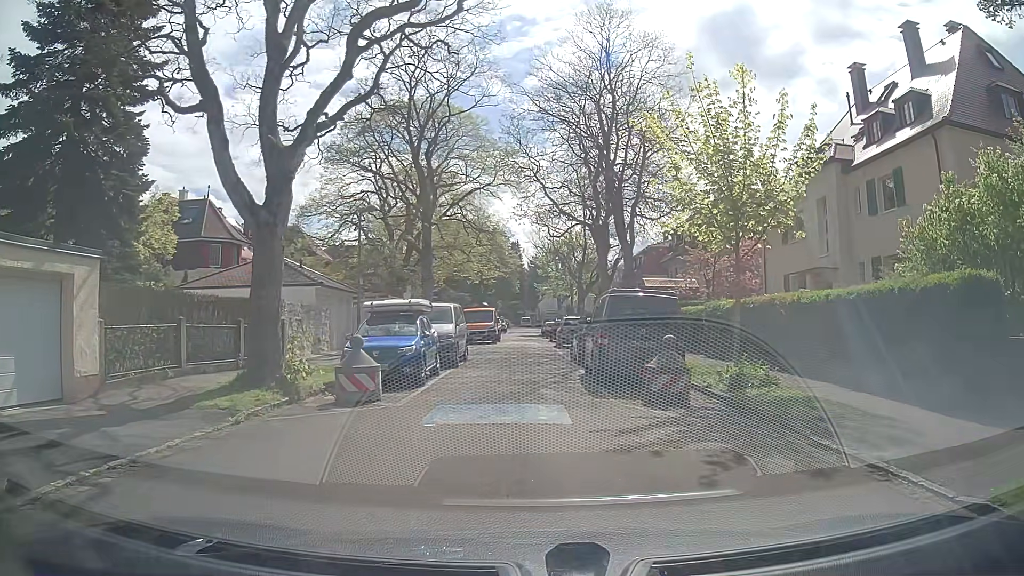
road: residential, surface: asphalt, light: Day
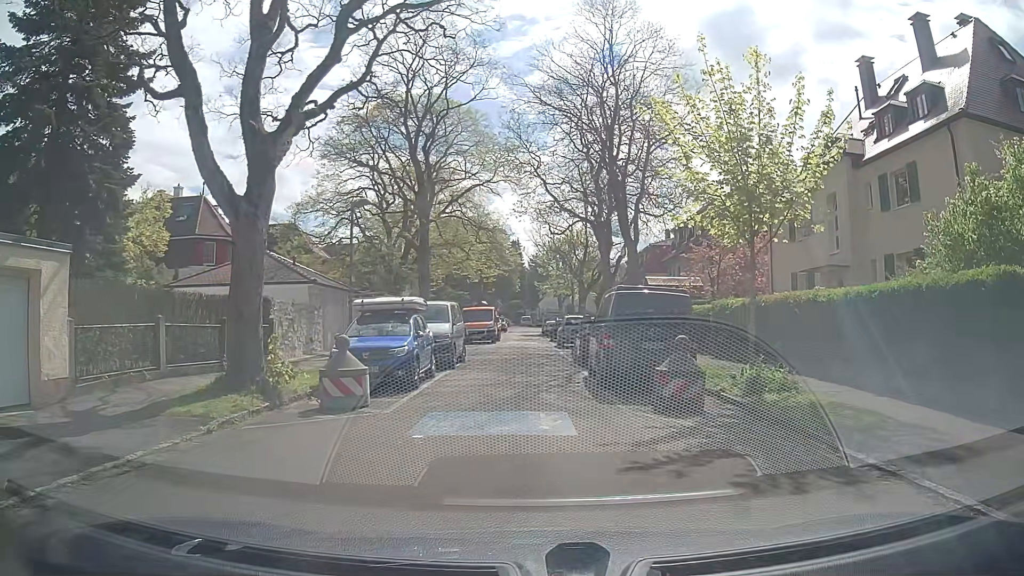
(0.0, +0.9) m; +1°
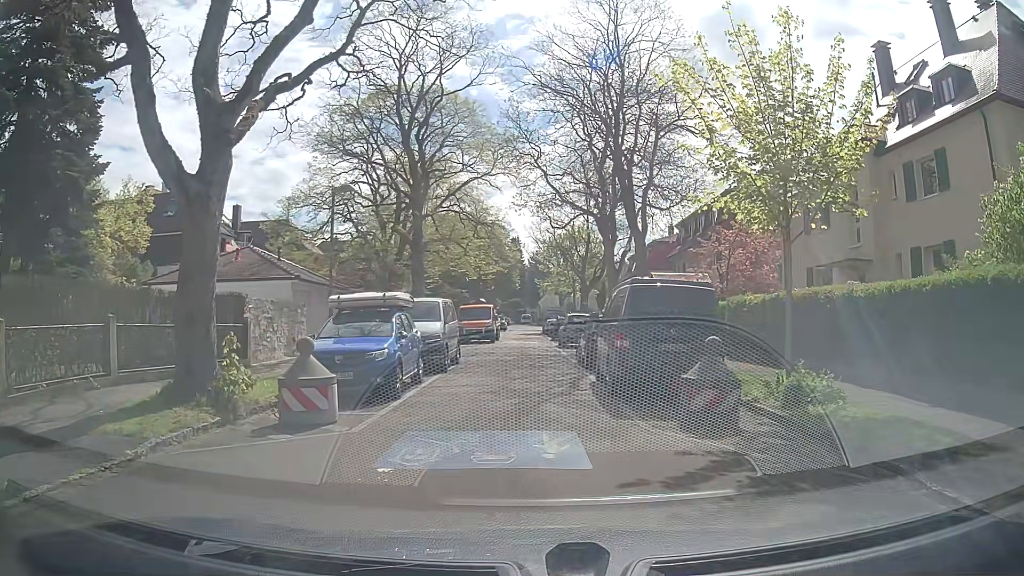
(+0.1, +1.8) m; 0°
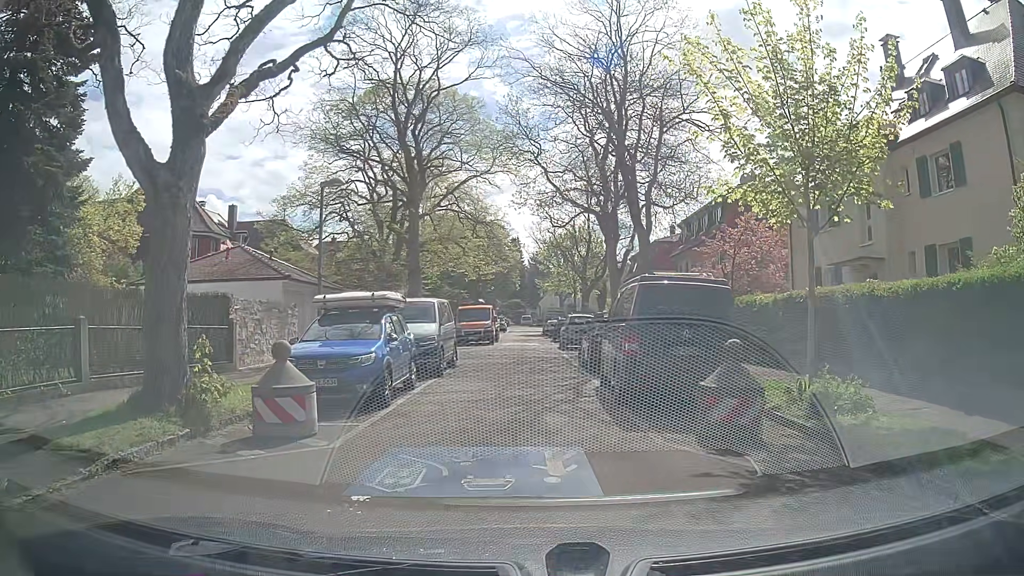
(0.0, +0.9) m; +2°
